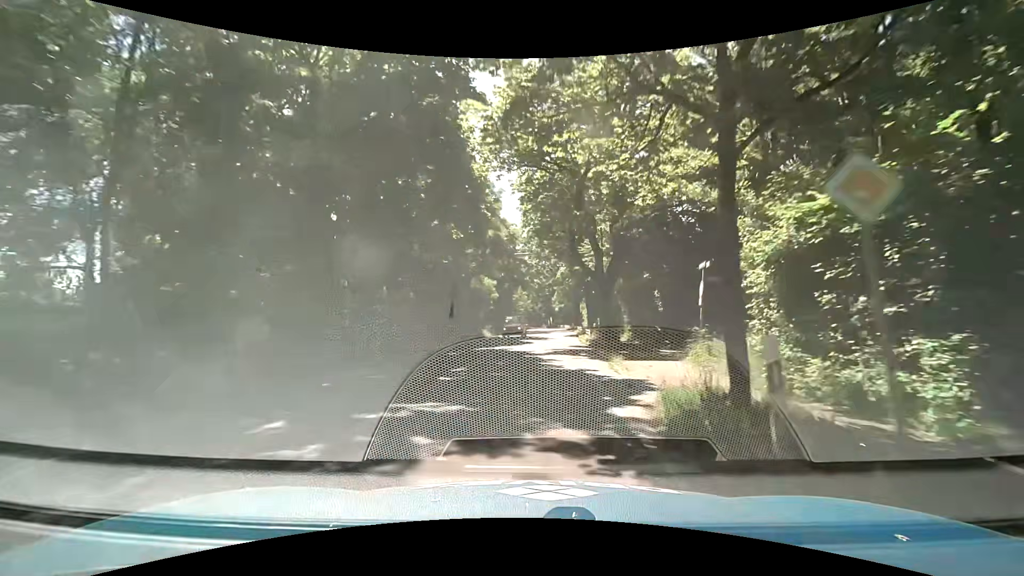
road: tertiary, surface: asphalt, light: Day
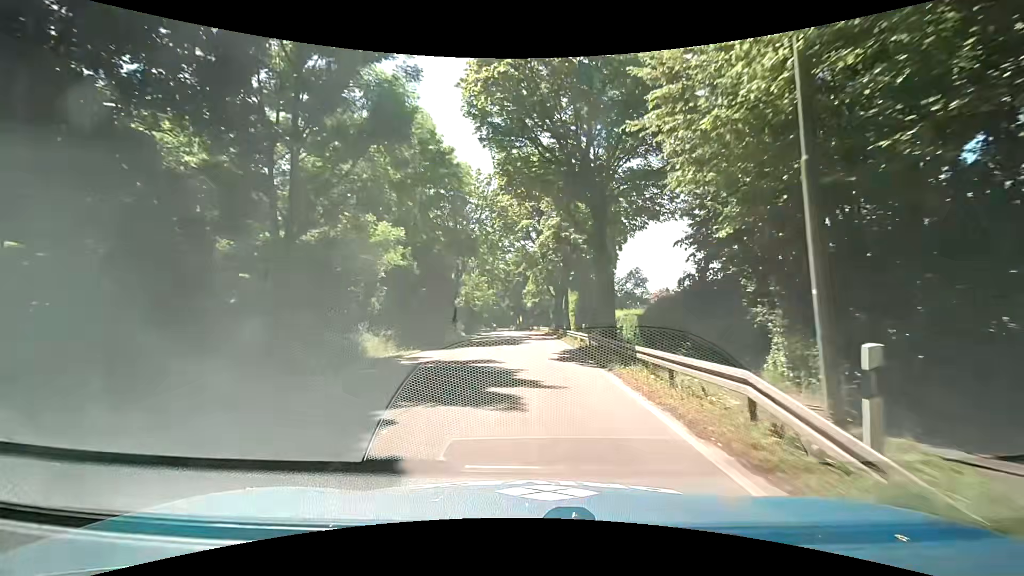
(+1.7, +29.1) m; +5°
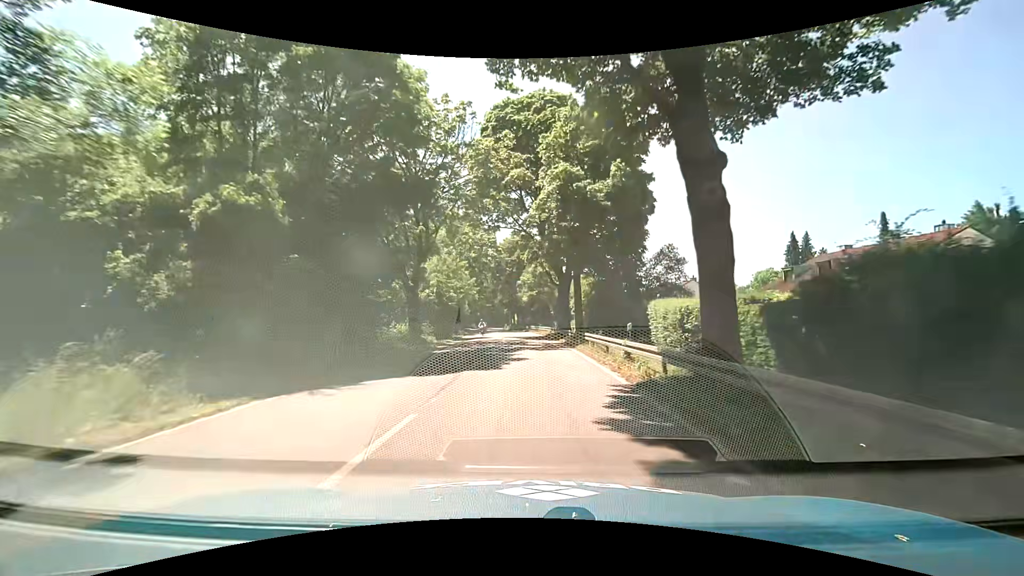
(+0.2, +15.4) m; +1°
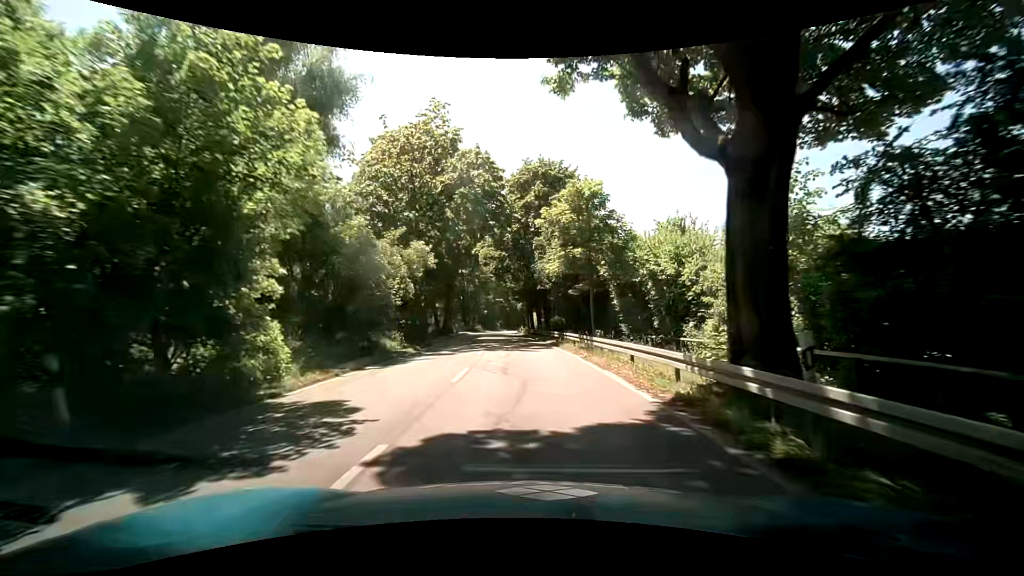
(-0.8, +36.9) m; -3°
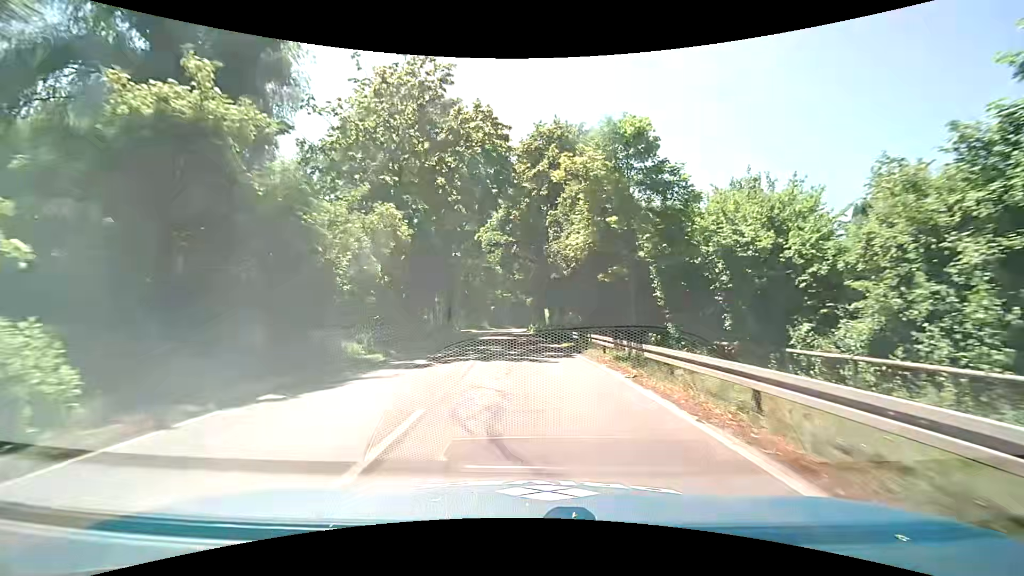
(0.0, +7.3) m; -1°
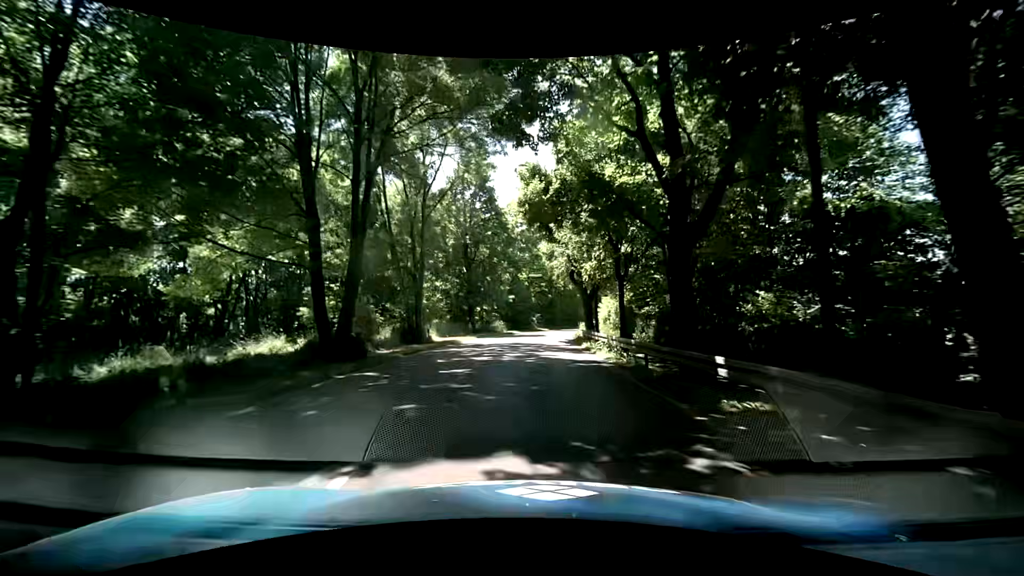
(-1.5, +36.8) m; -4°
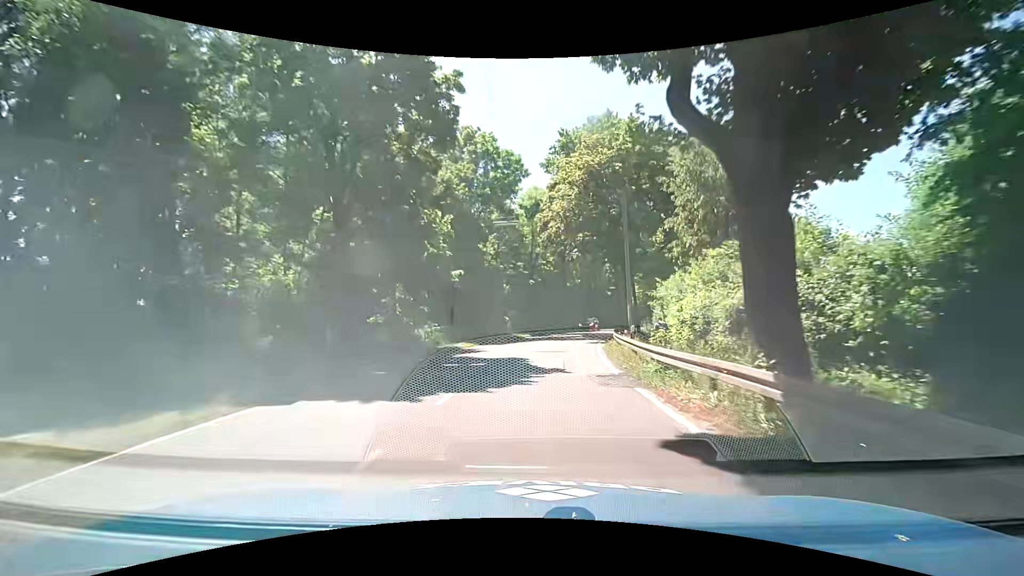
(+0.5, +30.0) m; +3°
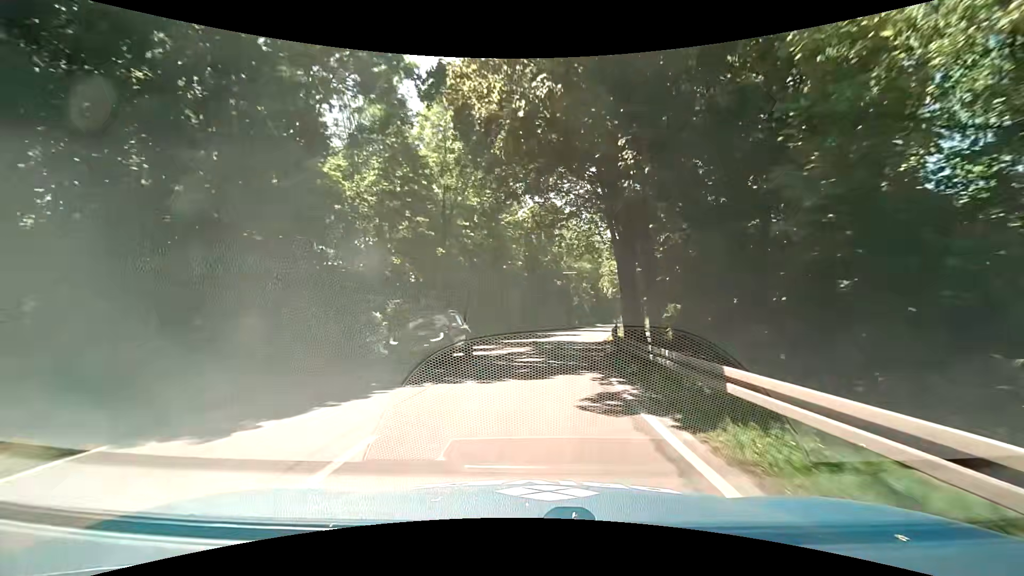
(+1.4, +22.9) m; +8°
